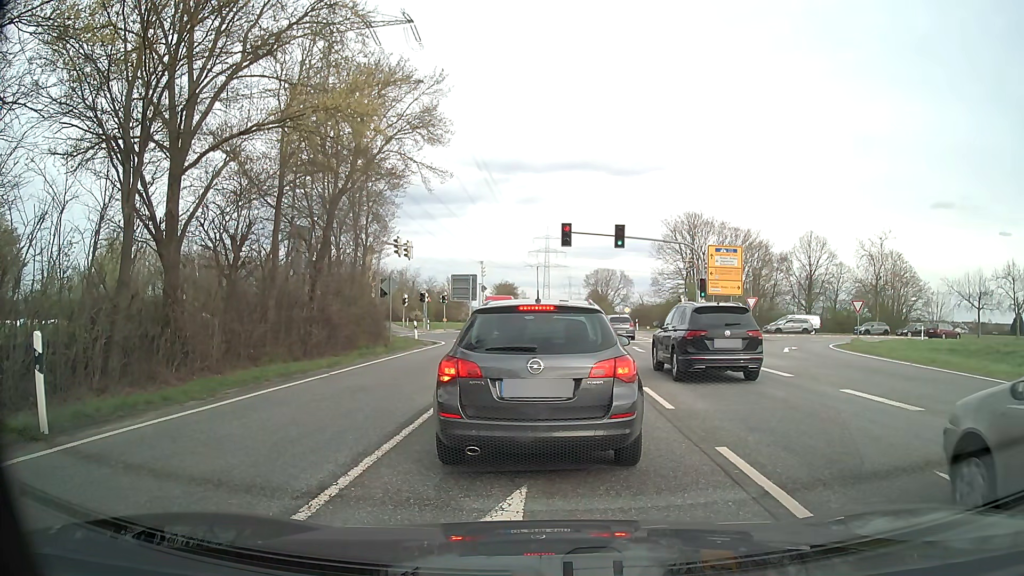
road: secondary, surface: asphalt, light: Day
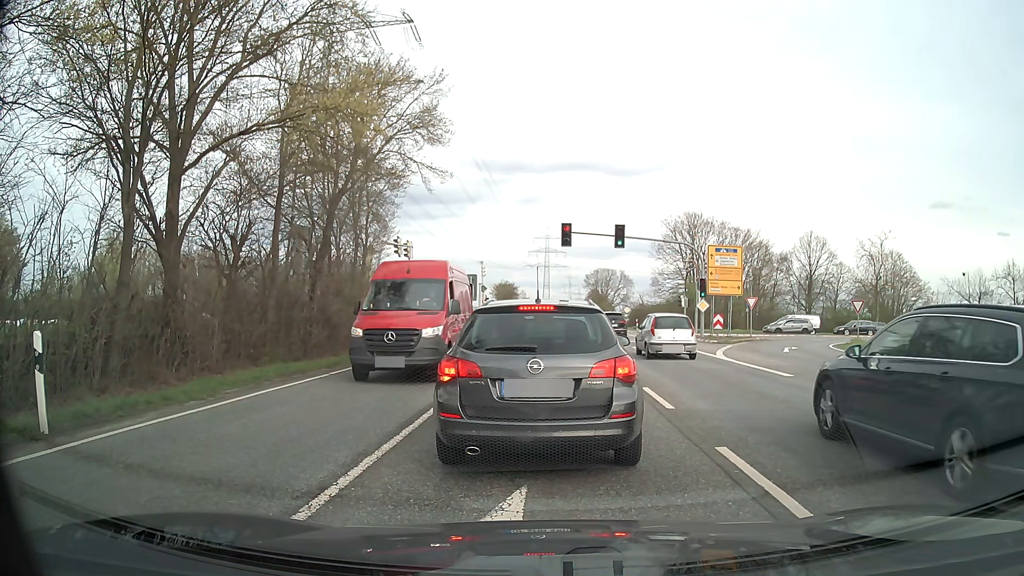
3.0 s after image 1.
(0.0, 0.0) m; 0°
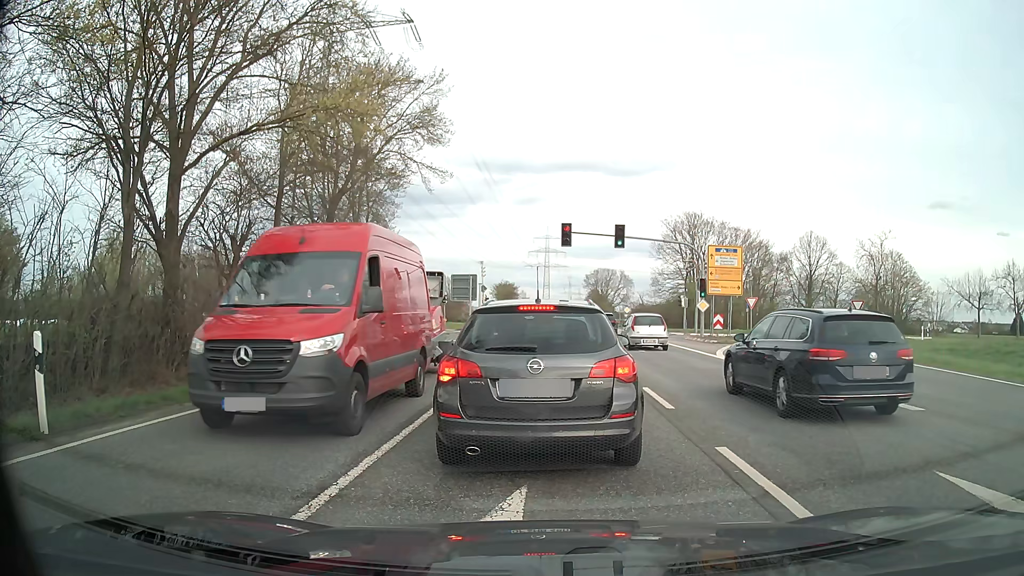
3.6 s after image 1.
(0.0, 0.0) m; 0°
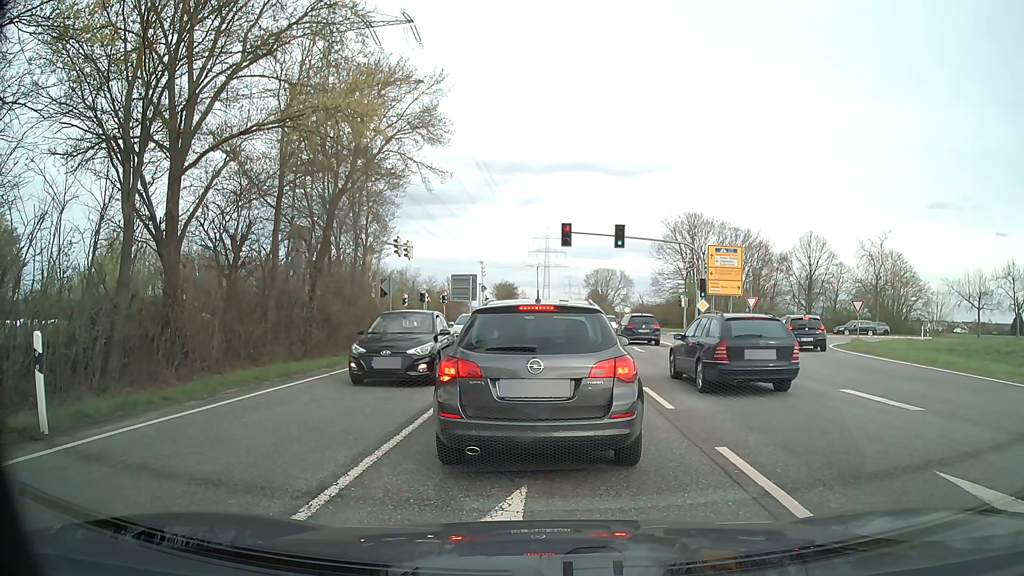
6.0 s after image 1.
(0.0, 0.0) m; 0°
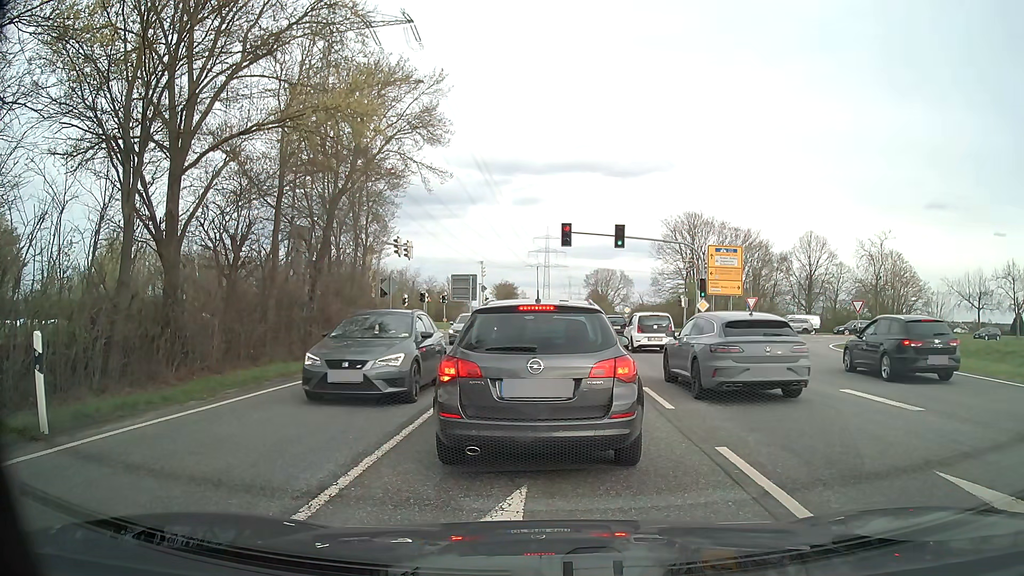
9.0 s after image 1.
(0.0, 0.0) m; 0°
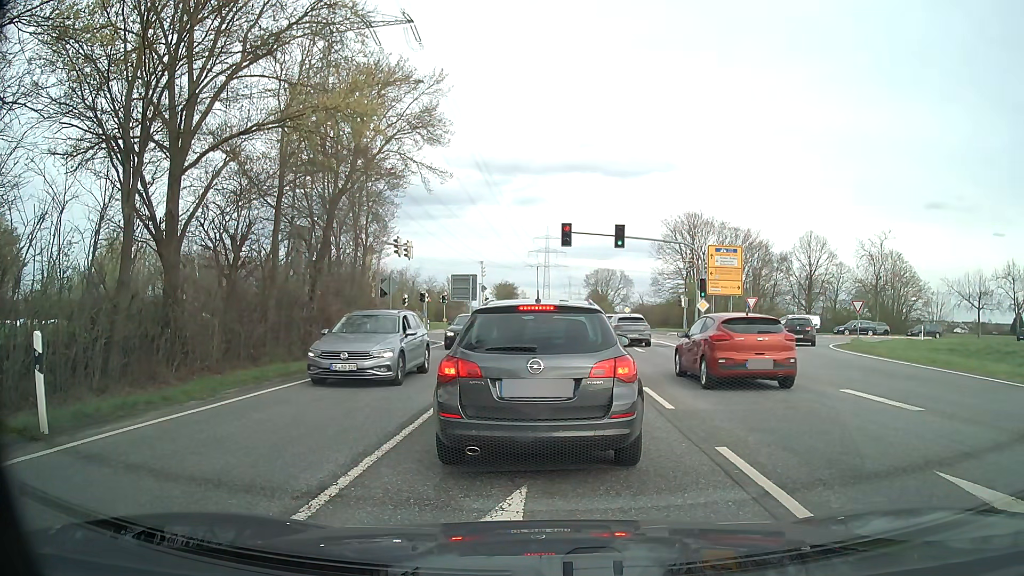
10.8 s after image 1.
(0.0, 0.0) m; 0°
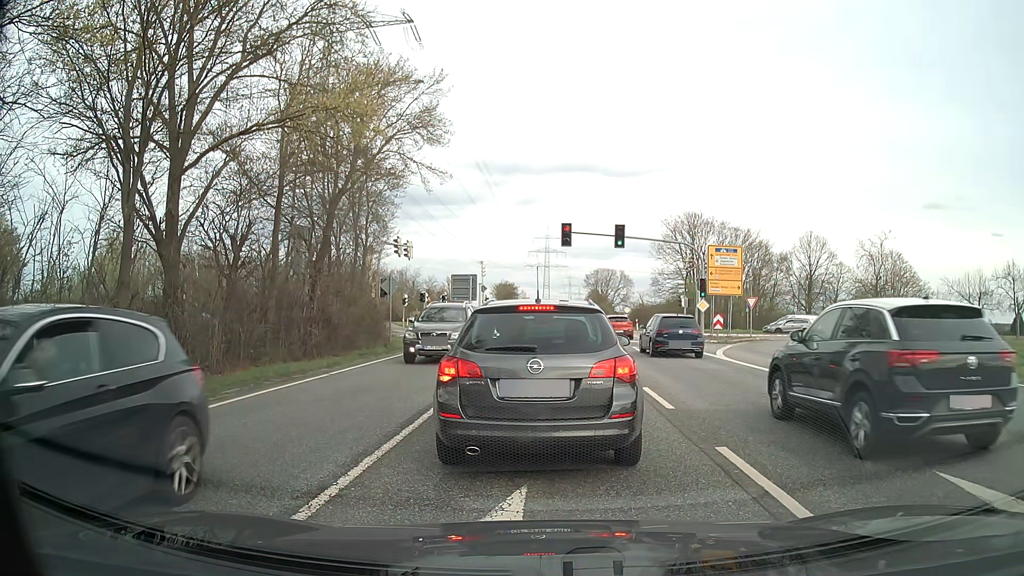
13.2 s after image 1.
(0.0, 0.0) m; 0°
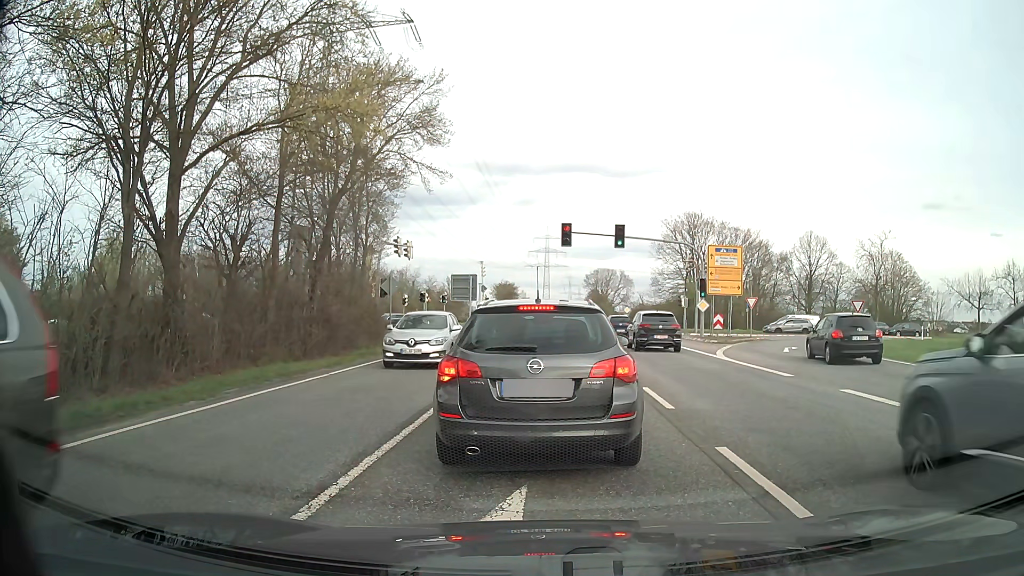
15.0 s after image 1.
(0.0, 0.0) m; 0°
(0, +10) (+1, +20) (+1, +30) (+2, +40) (+1, +50) (-6, +58) (-15, +60) (-25, +59) (-35, +58) (-45, +58) m
